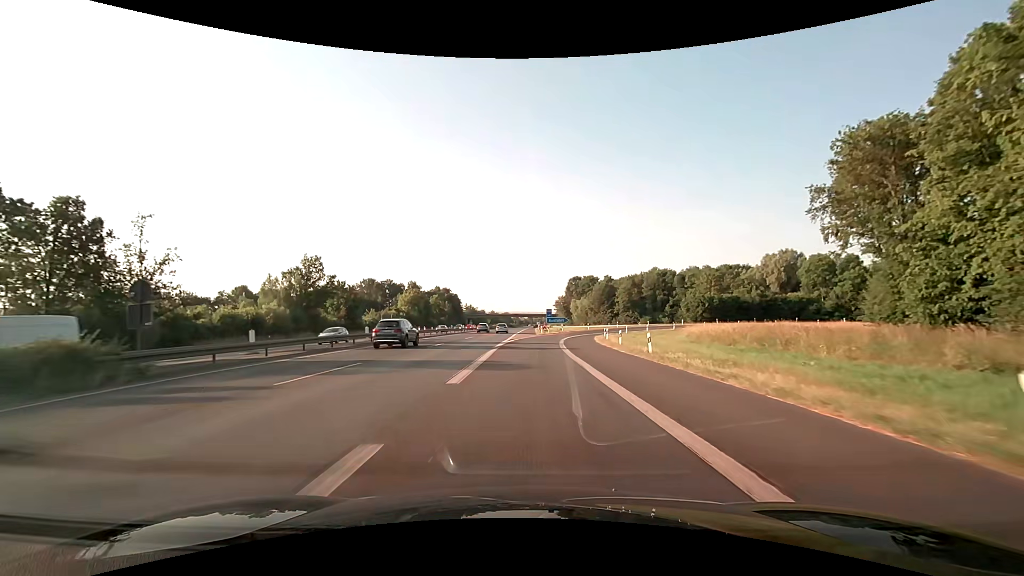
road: motorway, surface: asphalt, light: Day
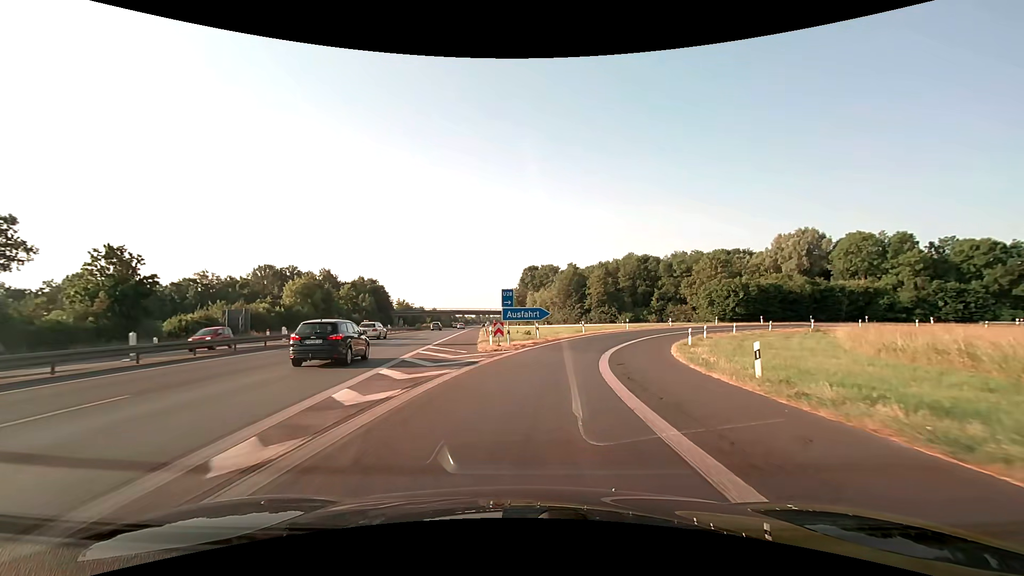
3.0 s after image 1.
(+1.2, +42.4) m; +5°
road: motorway_link
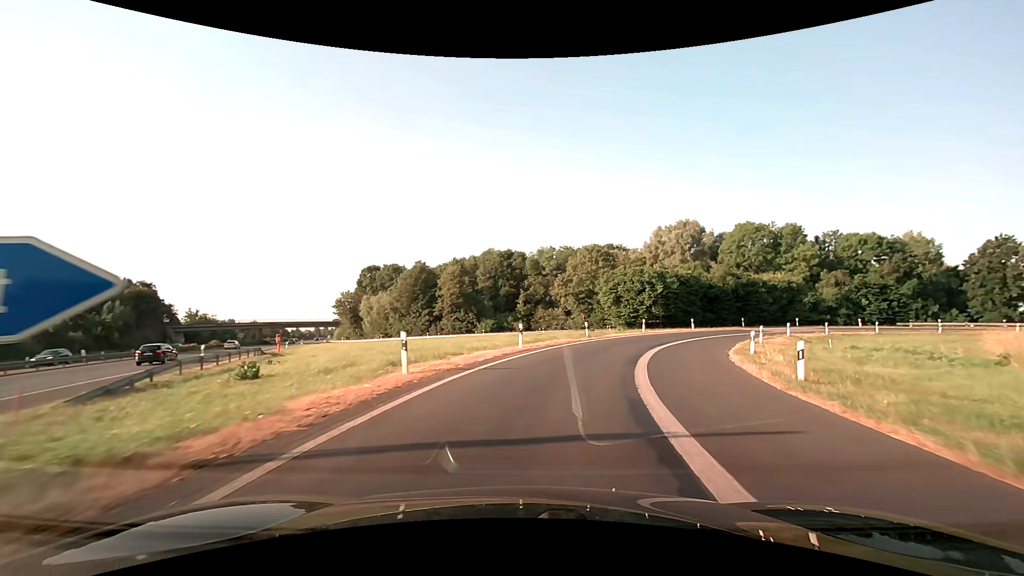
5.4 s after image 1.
(+3.9, +30.0) m; +16°
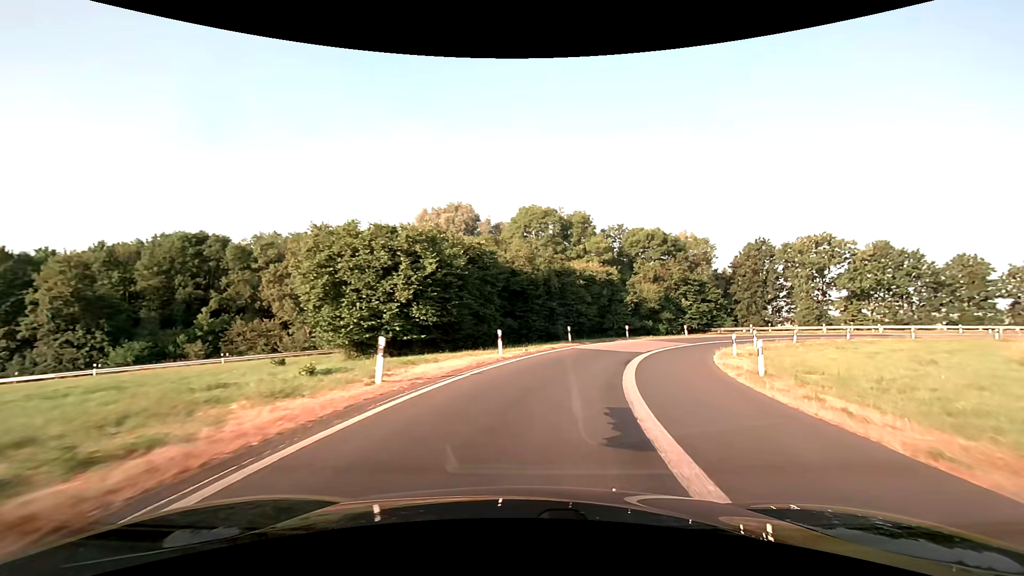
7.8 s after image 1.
(+6.6, +28.9) m; +27°
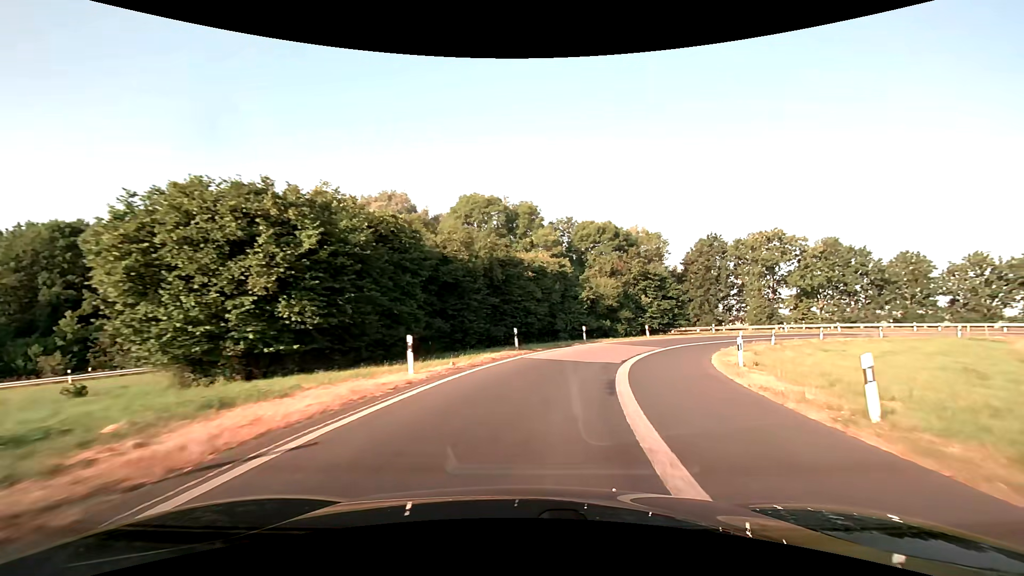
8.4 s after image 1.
(+0.4, +7.3) m; +6°
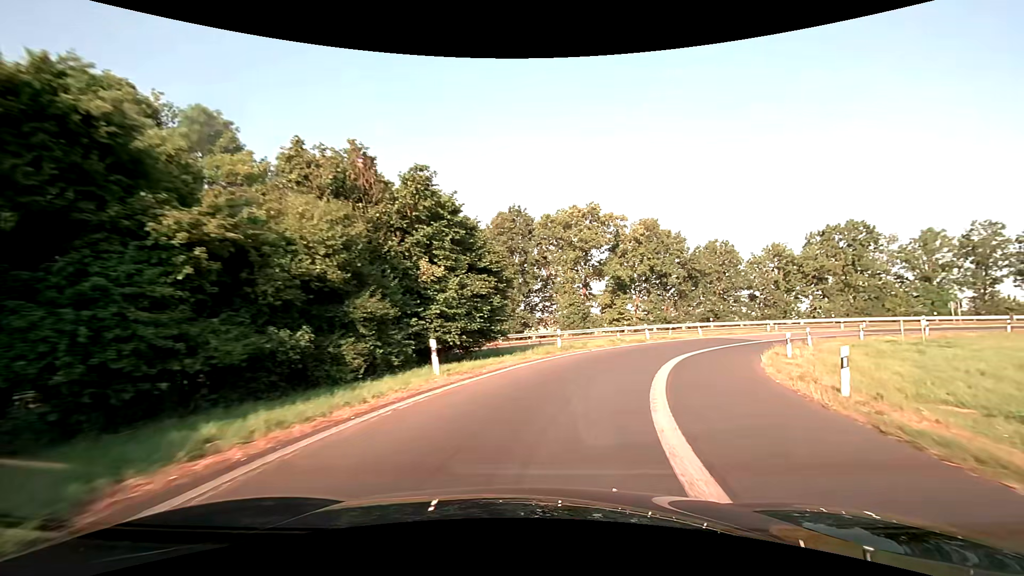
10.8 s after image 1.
(+5.9, +28.1) m; +25°
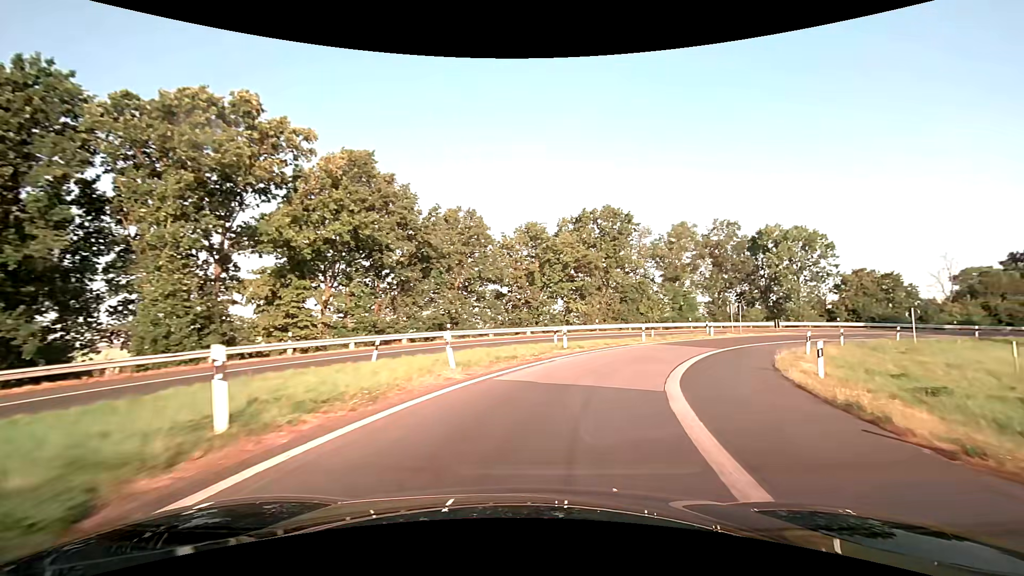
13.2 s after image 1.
(+7.5, +26.8) m; +31°
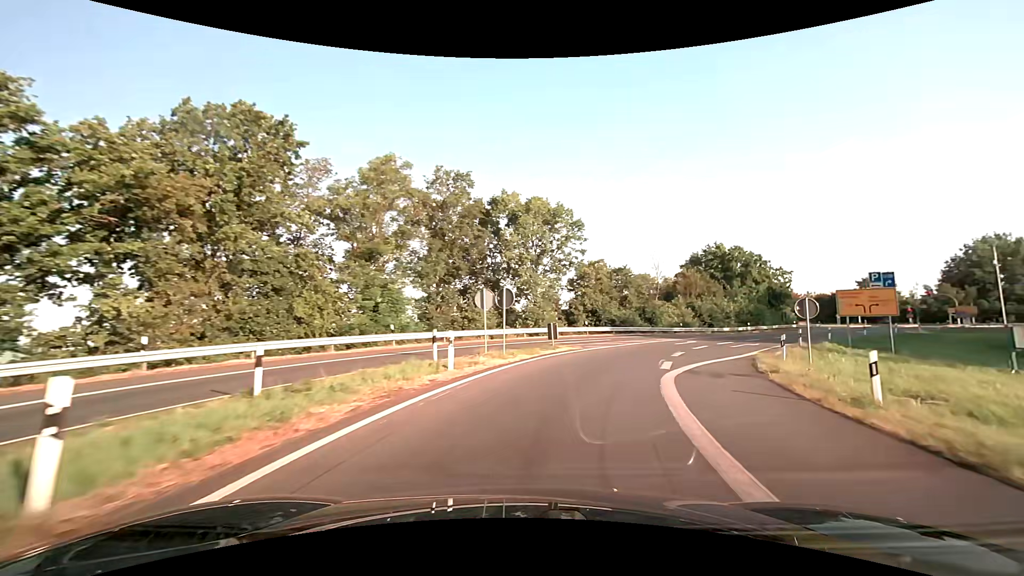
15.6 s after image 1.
(+7.6, +26.5) m; +33°
(+1, +10) (+4, +19) (+9, +28) (+16, +36) (+23, +43) (+30, +50) (+37, +56) (+45, +63) (+53, +70) (+60, +76) m
